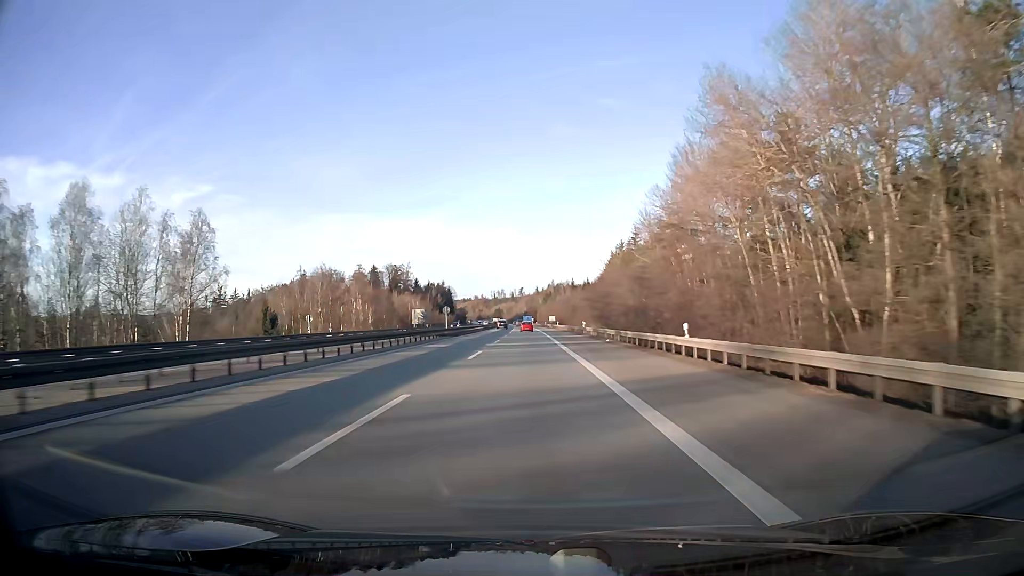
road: motorway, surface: asphalt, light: Day
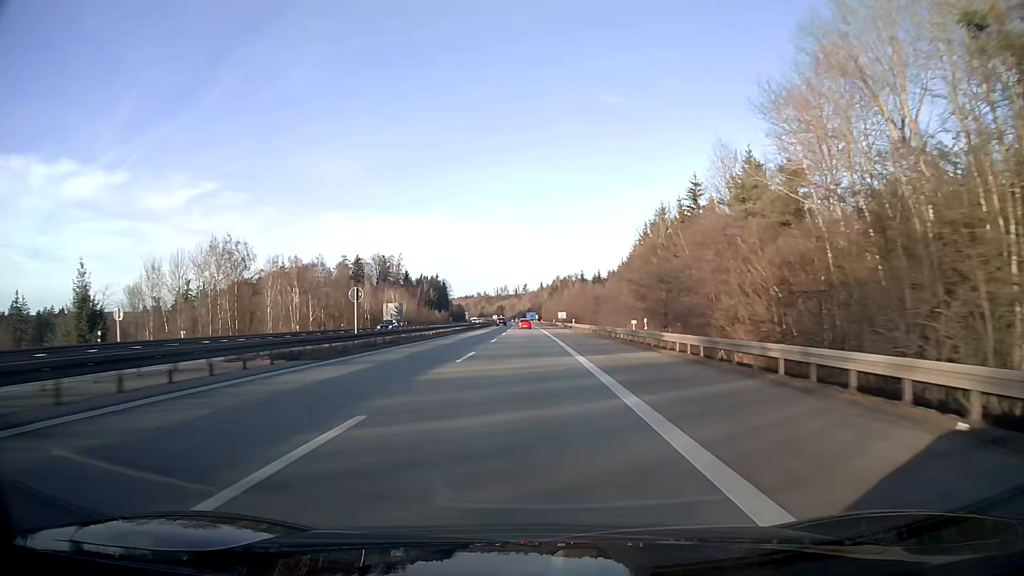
(-0.1, +39.2) m; 0°
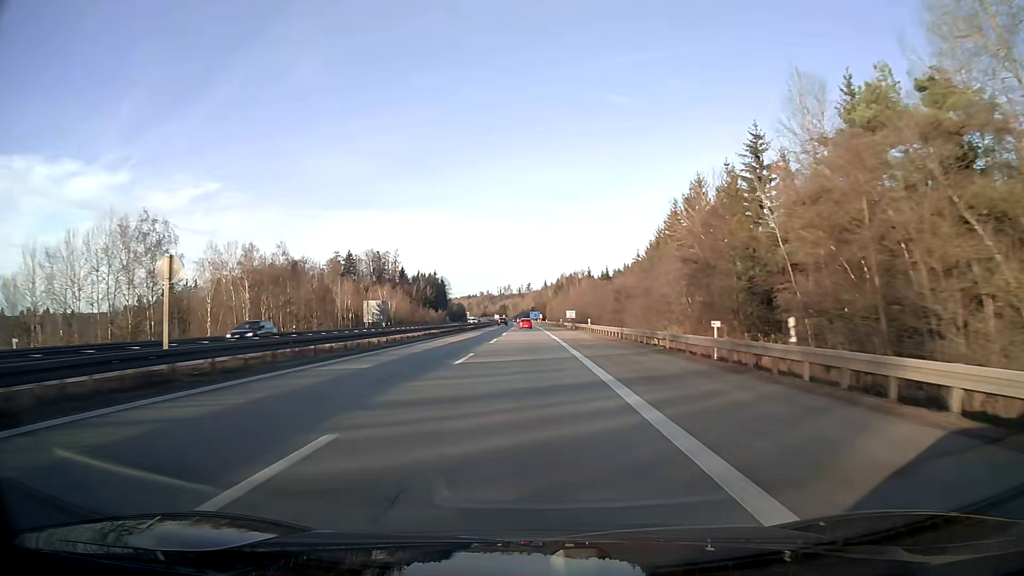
(0.0, +19.5) m; 0°
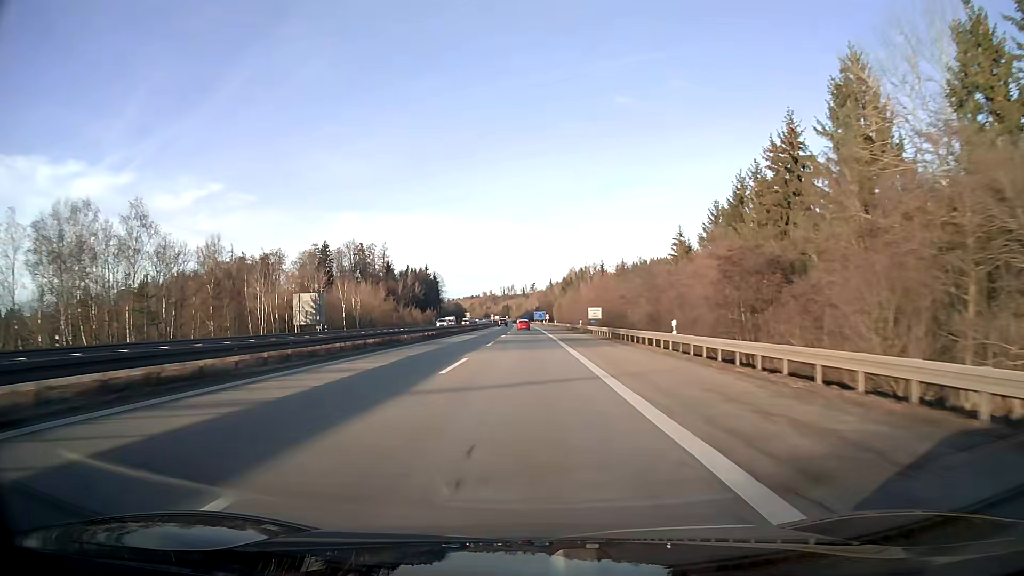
(-0.1, +38.9) m; 0°
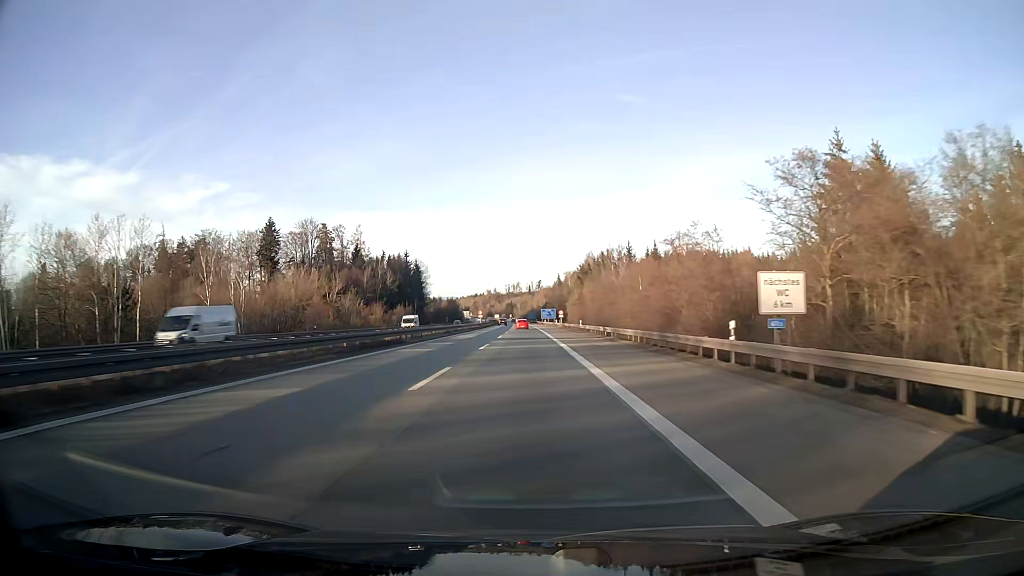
(-0.3, +57.9) m; -1°
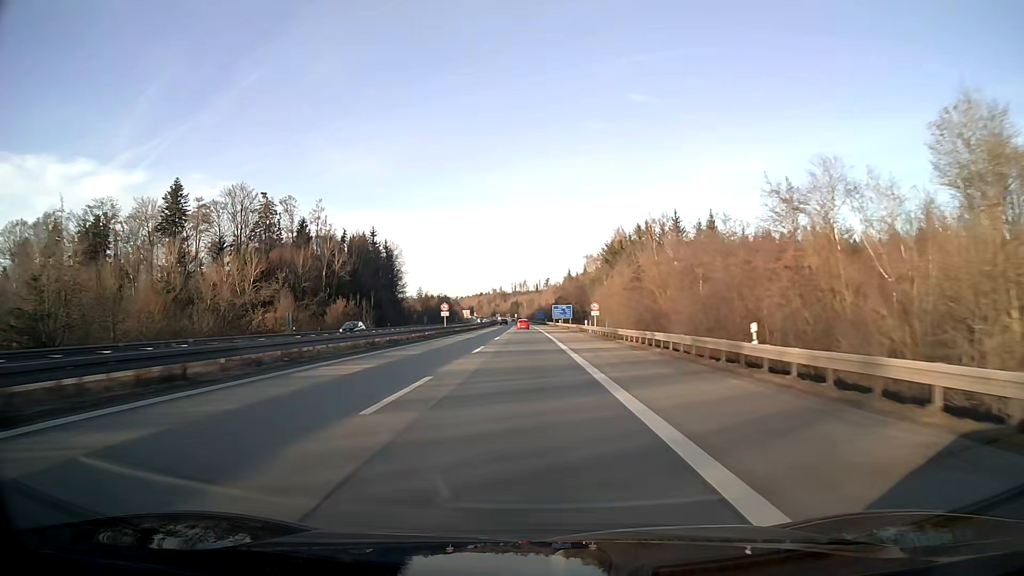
(-0.4, +57.4) m; -1°
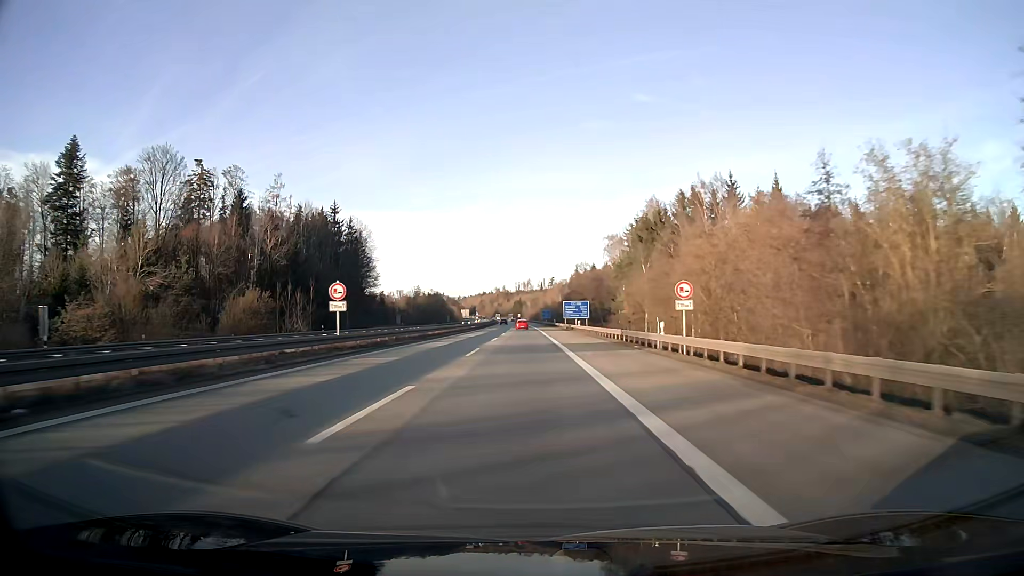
(-0.1, +38.3) m; 0°
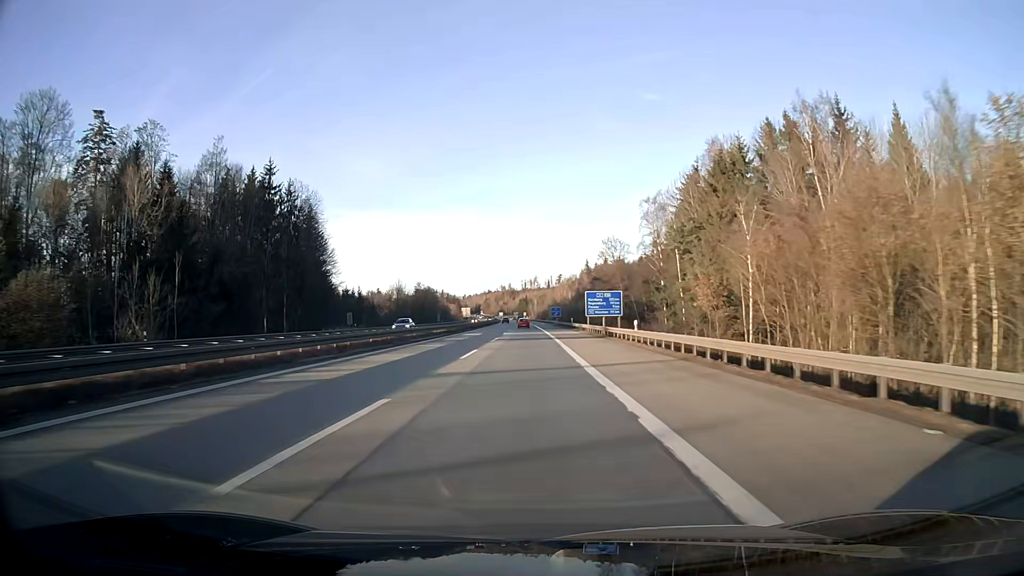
(-0.2, +38.3) m; -1°
